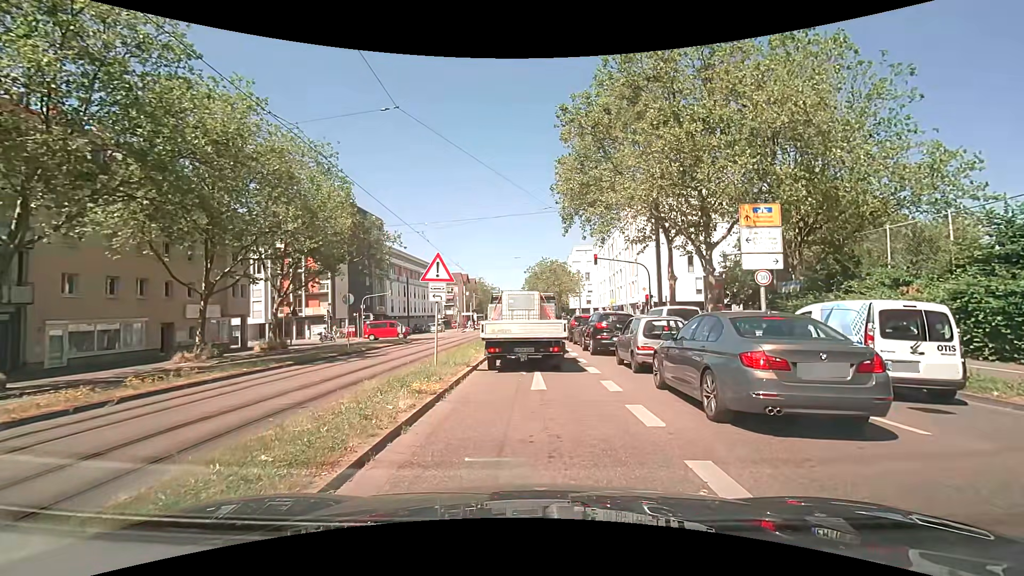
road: primary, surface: asphalt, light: Day
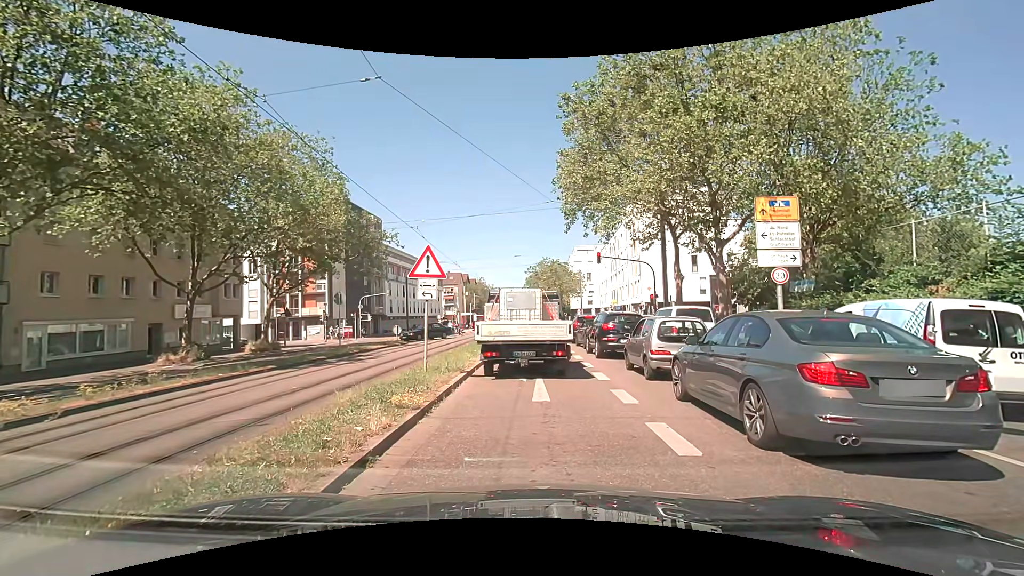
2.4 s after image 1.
(0.0, +1.3) m; 0°
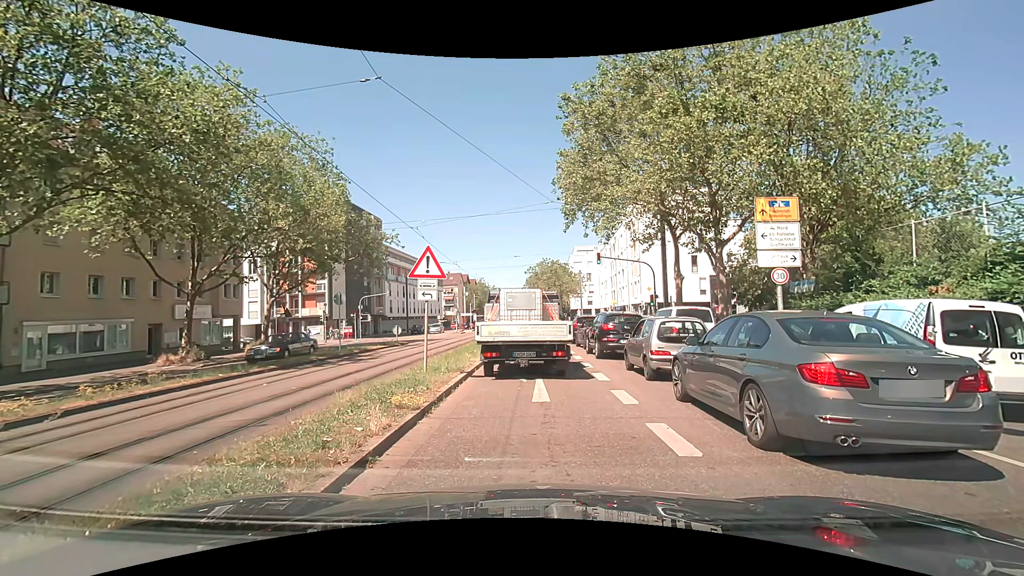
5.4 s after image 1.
(0.0, 0.0) m; 0°
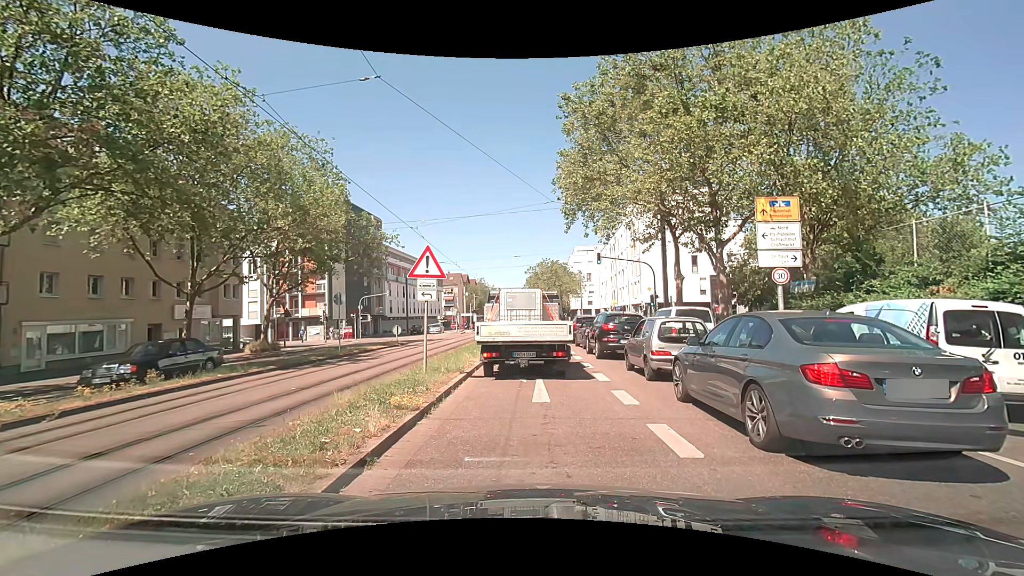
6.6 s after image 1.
(0.0, 0.0) m; 0°
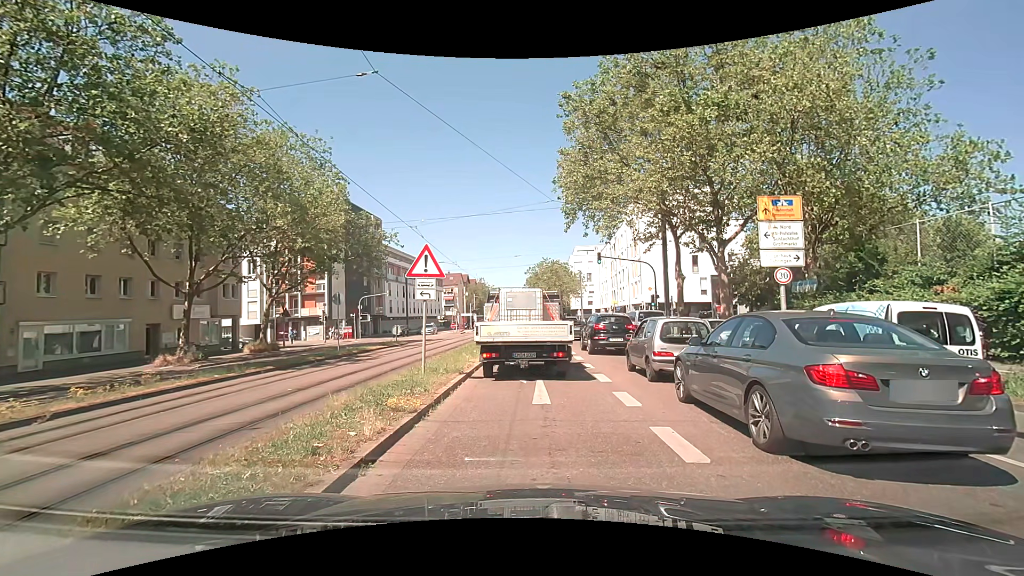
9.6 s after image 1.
(0.0, +0.1) m; 0°
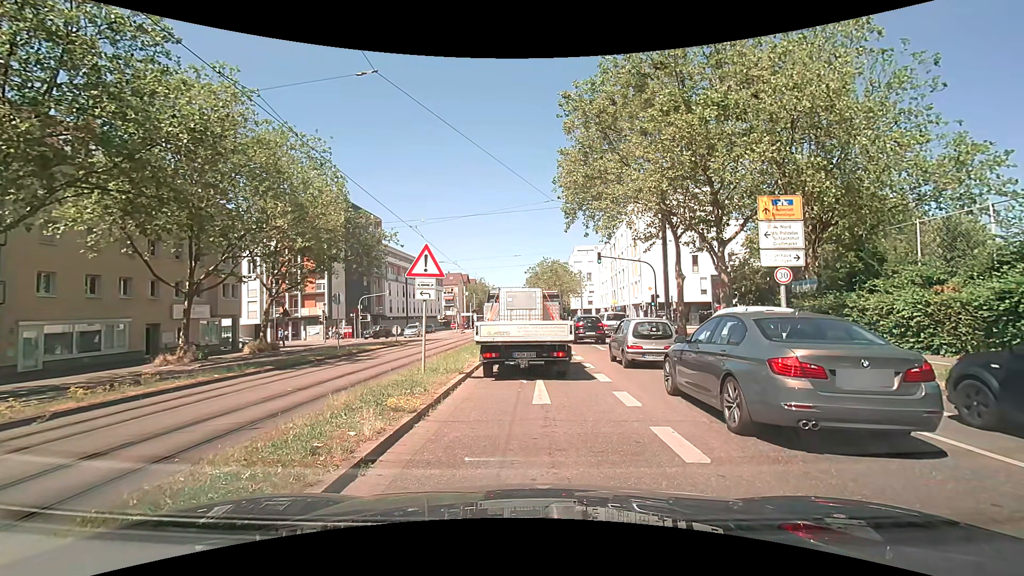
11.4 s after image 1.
(0.0, +0.1) m; 0°
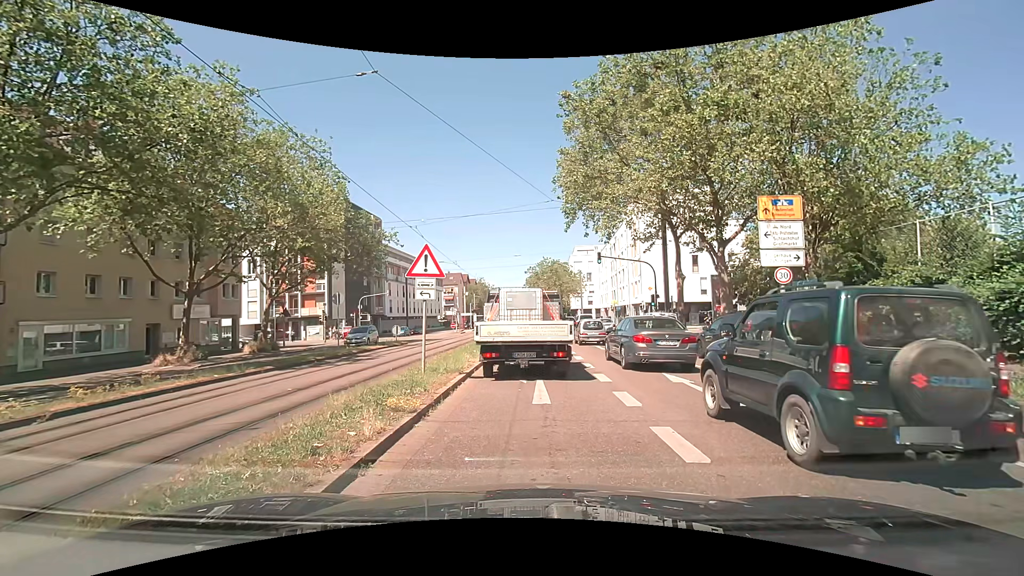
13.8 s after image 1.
(0.0, 0.0) m; 0°
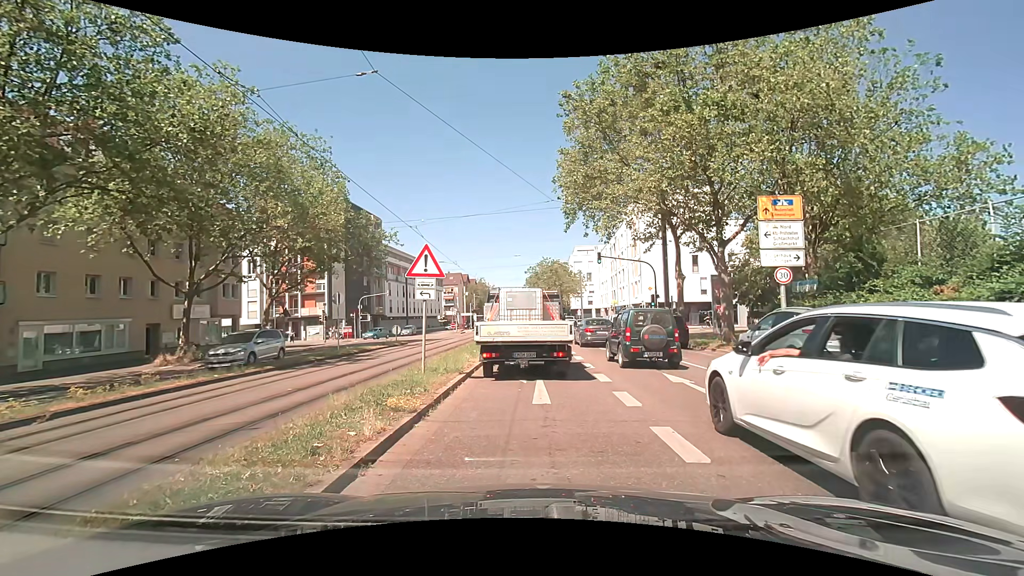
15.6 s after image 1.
(0.0, 0.0) m; 0°
(0, +10) (+1, +20) (+1, +30) (+1, +40) (-2, +49) (-9, +56) (-18, +59) (-28, +60) (-38, +61) (-48, +61) m
